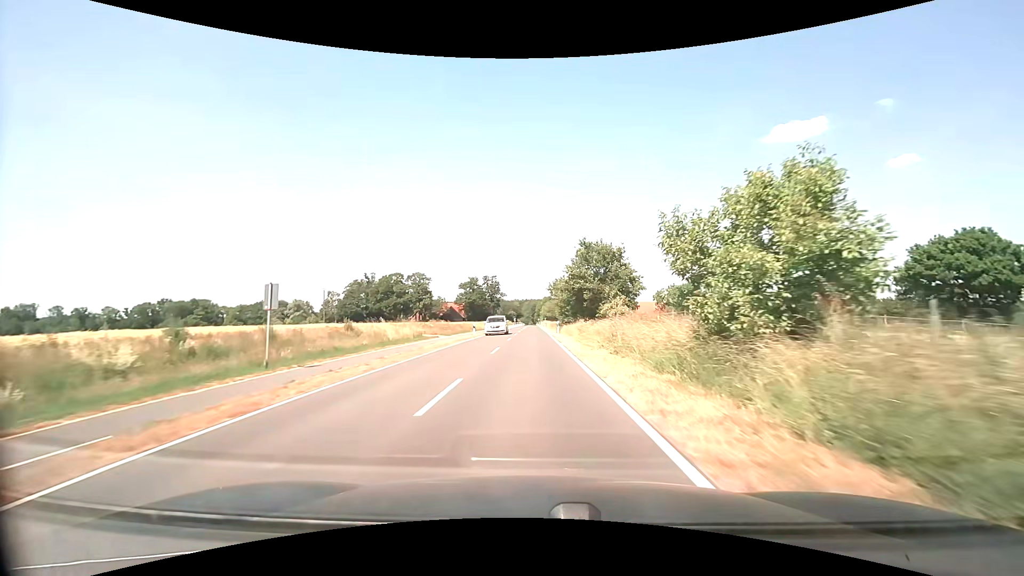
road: tertiary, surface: asphalt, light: Day
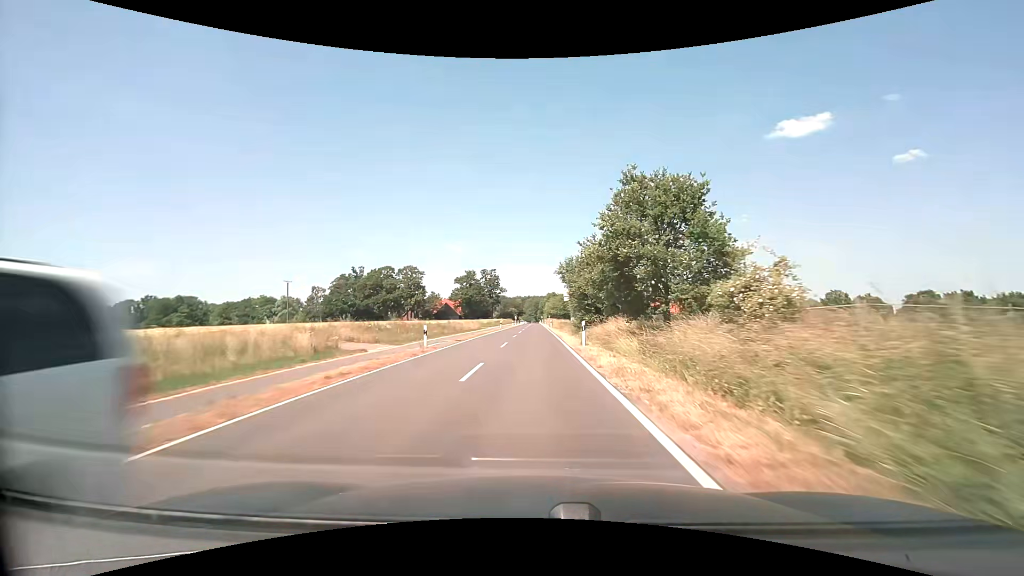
(-0.1, +20.7) m; 0°
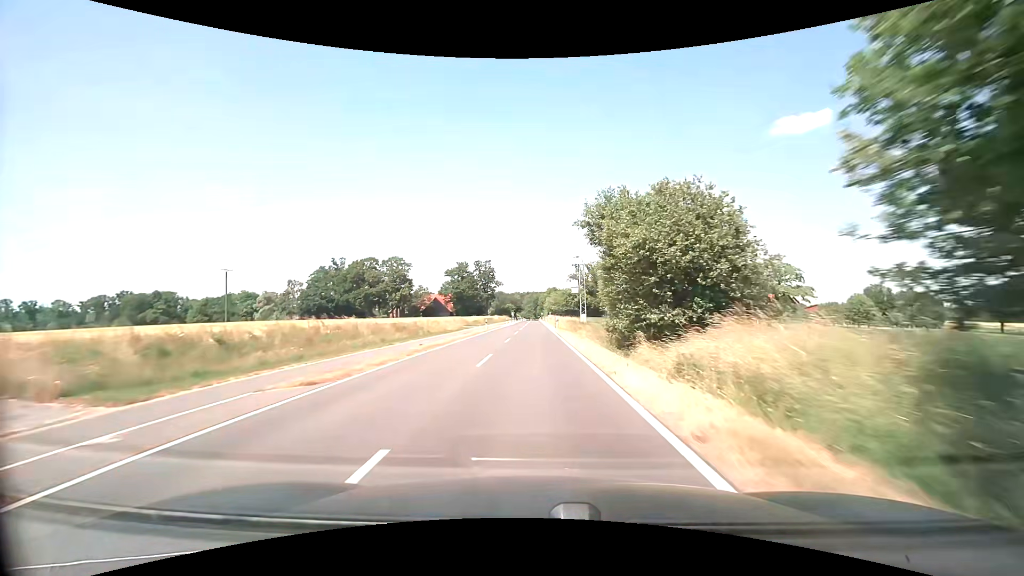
(0.0, +21.4) m; 0°
(0, +10) (0, +20) (0, +30) (0, +40) (0, +50) (+1, +60) (+1, +70) (+1, +80) (+1, +90) (+1, +100) m
